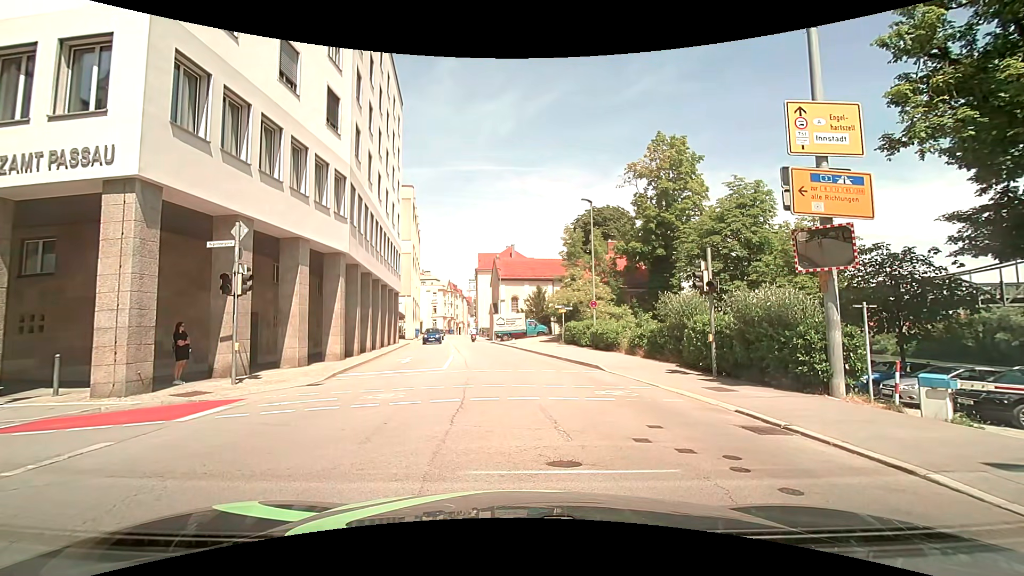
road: tertiary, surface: asphalt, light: Day
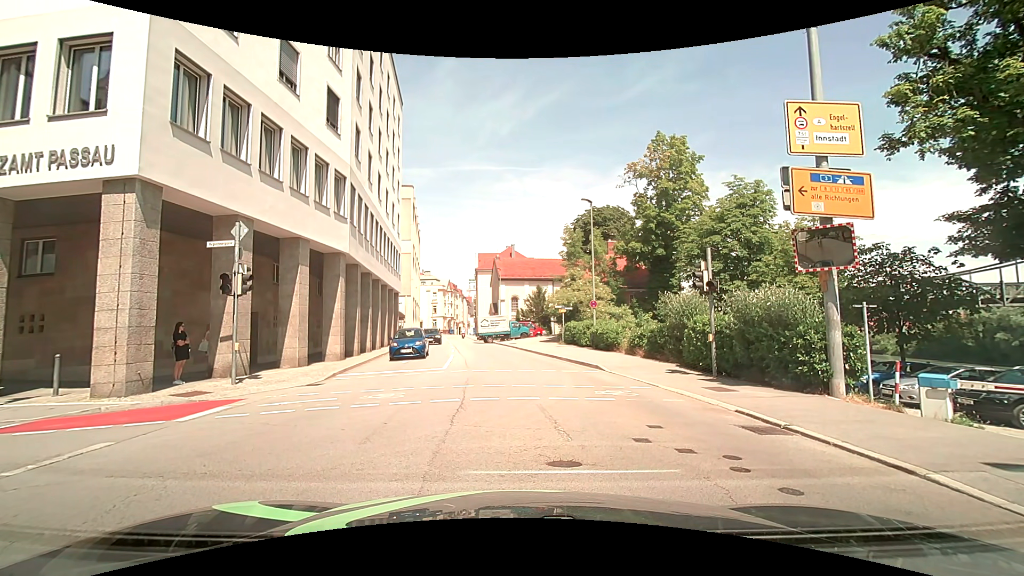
(0.0, 0.0) m; 0°
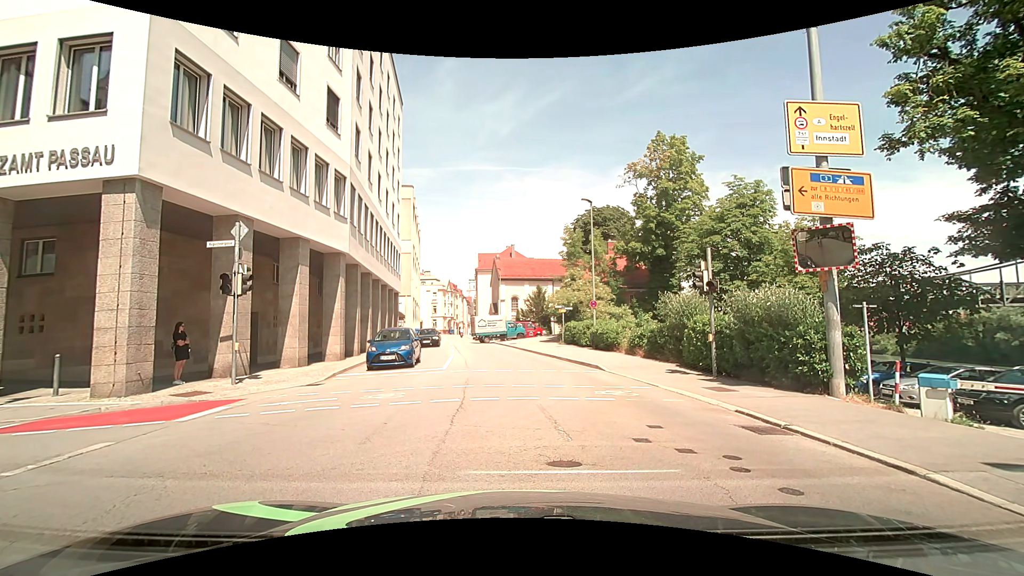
(0.0, 0.0) m; 0°
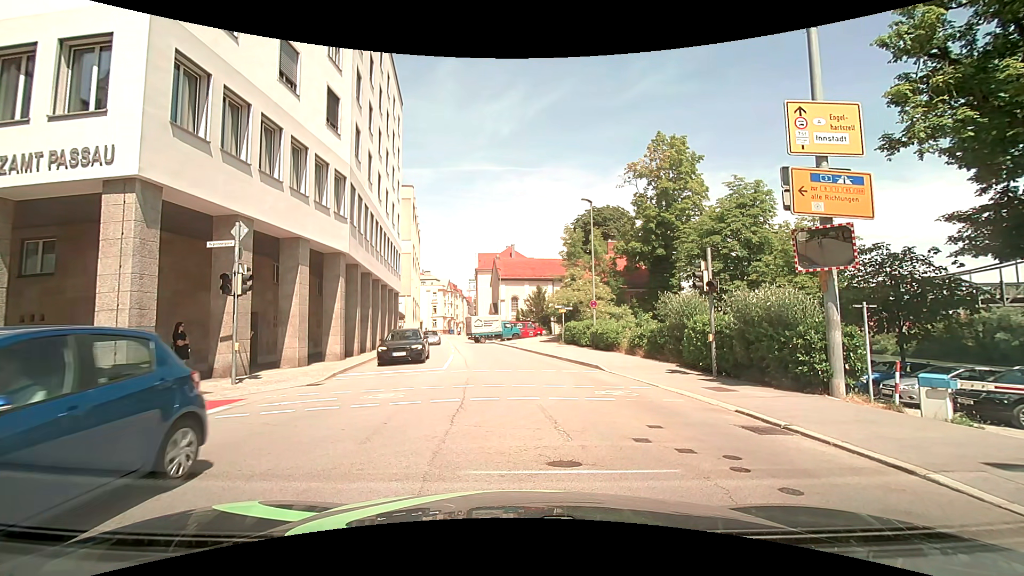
(0.0, 0.0) m; 0°
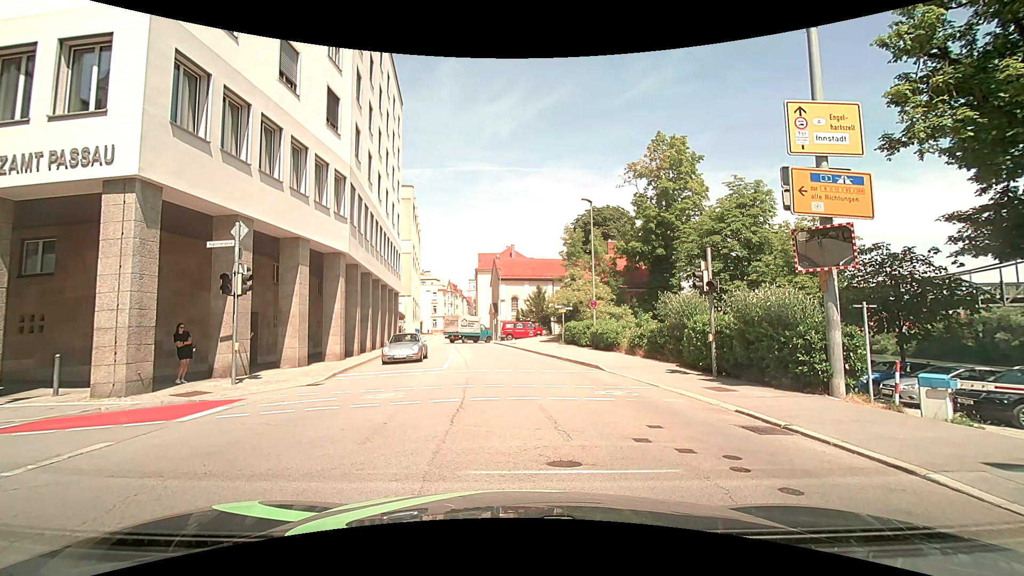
(0.0, 0.0) m; 0°
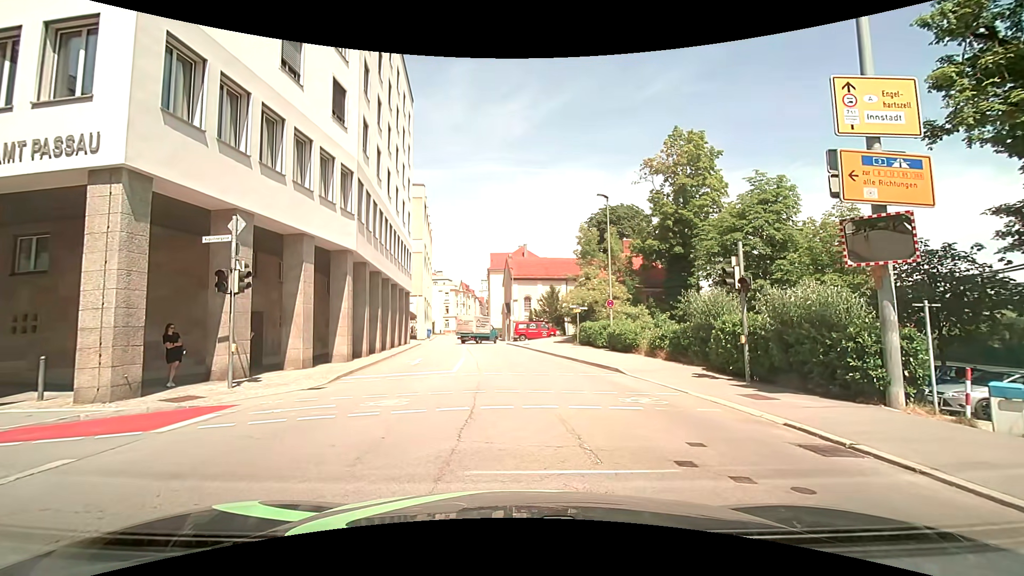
(0.0, +1.0) m; 0°
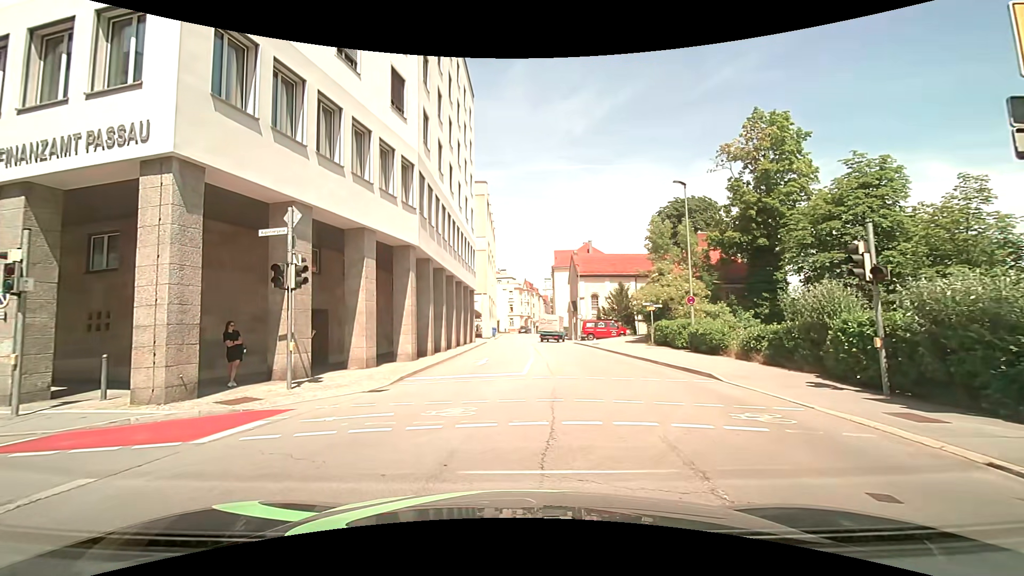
(0.0, +1.6) m; -6°
